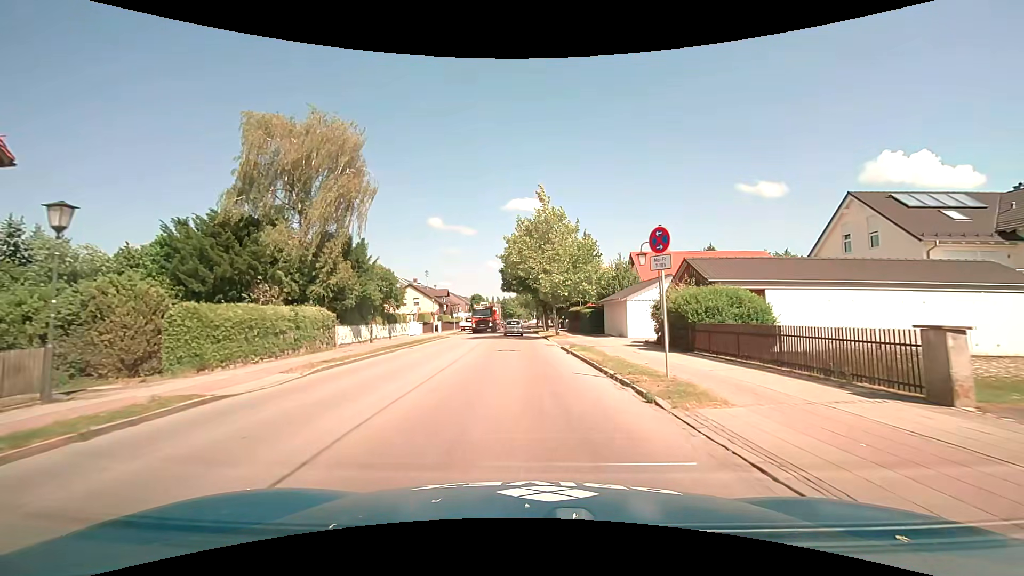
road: secondary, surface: asphalt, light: Day
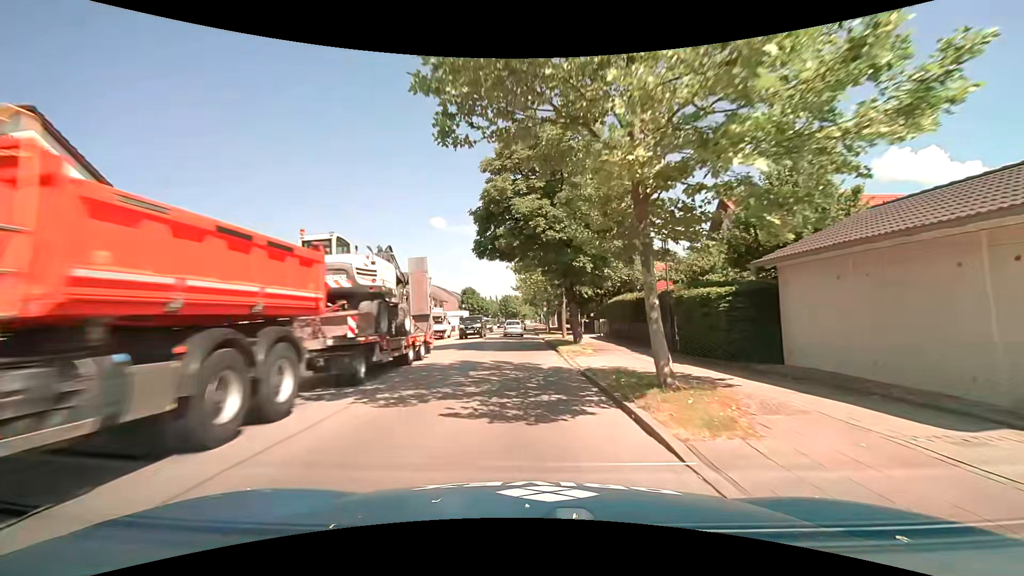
(0.0, +28.1) m; 0°
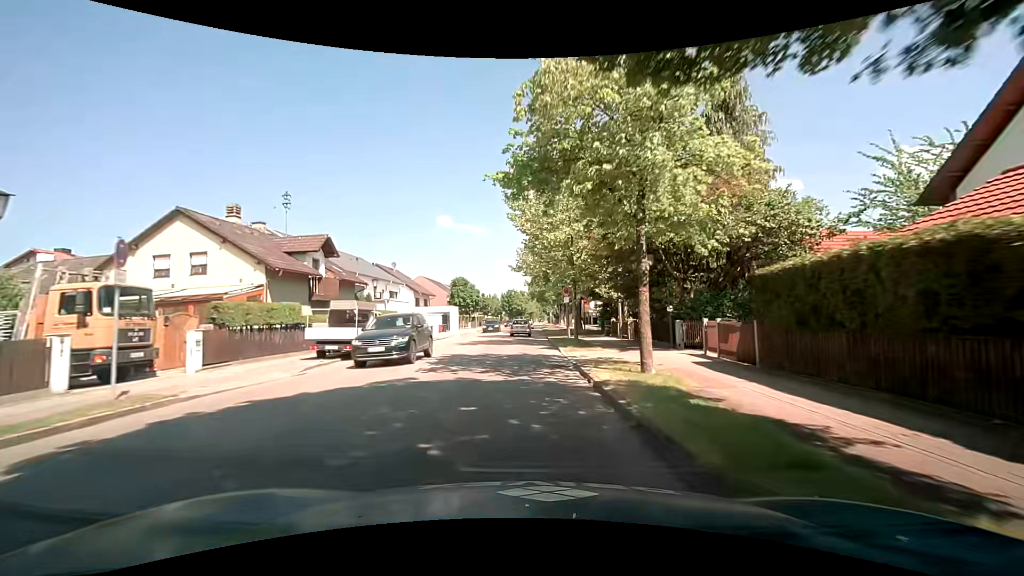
(-0.3, +21.7) m; -1°
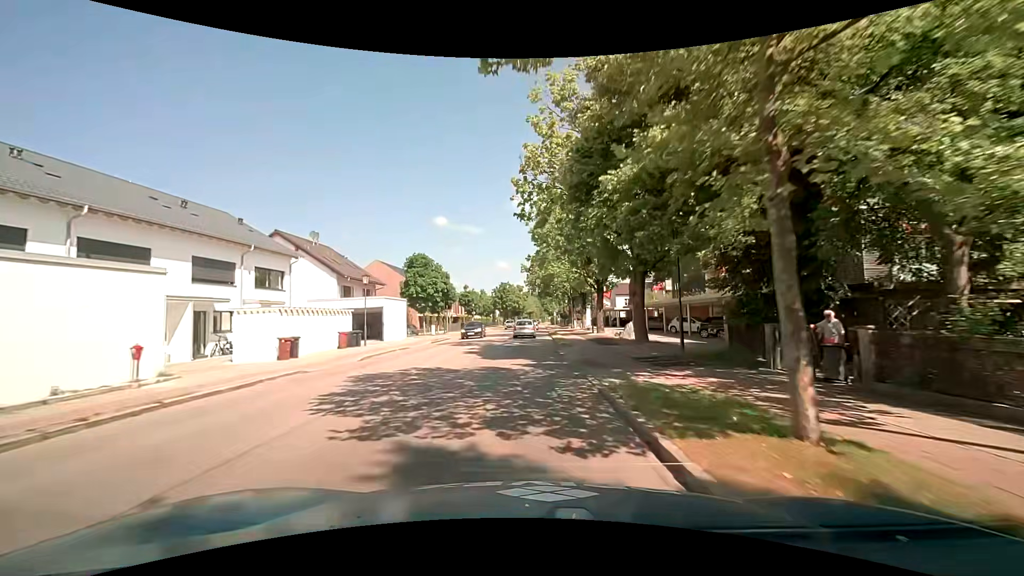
(0.0, +30.0) m; 0°
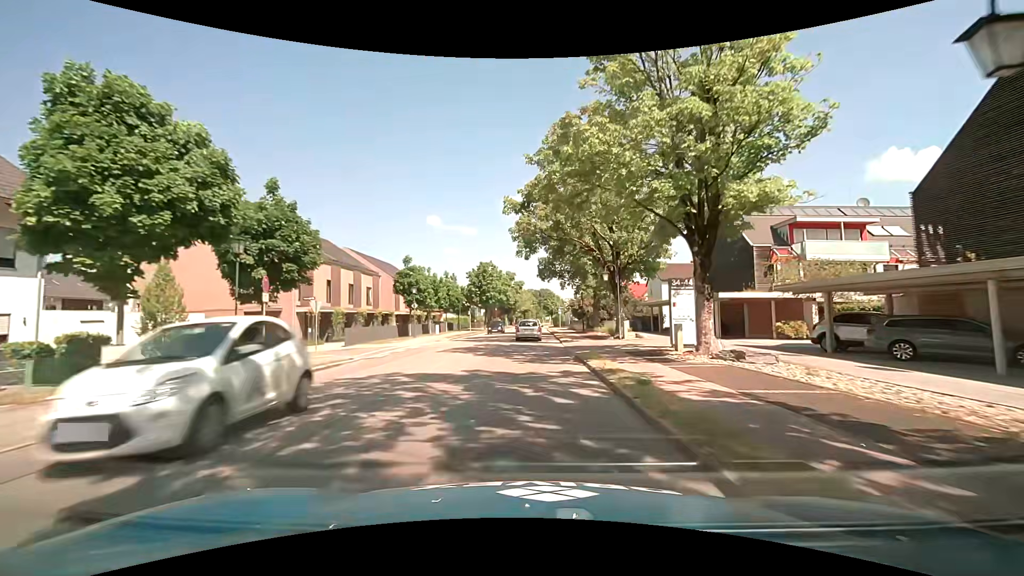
(0.0, +38.5) m; 0°
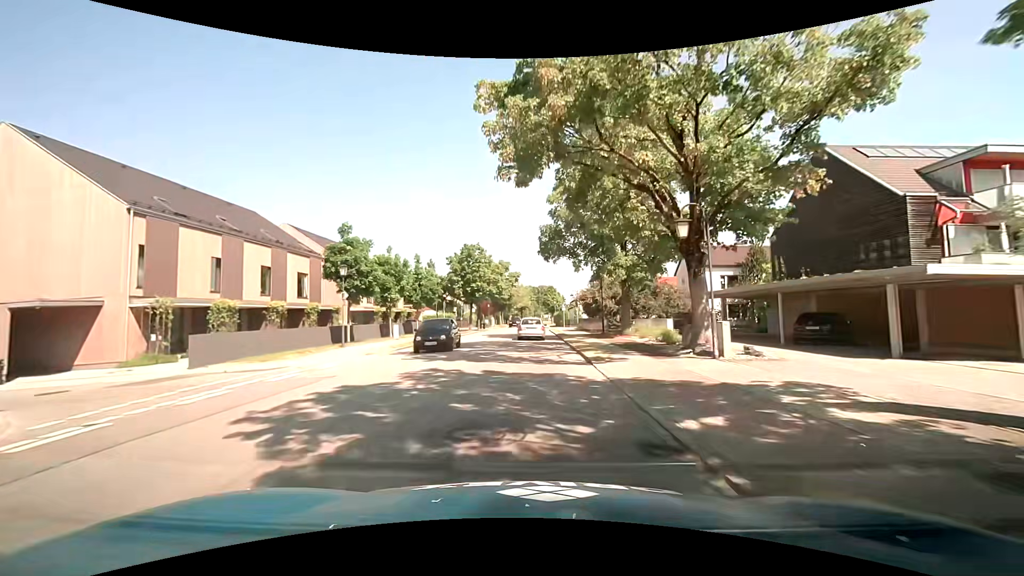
(+0.1, +15.4) m; 0°
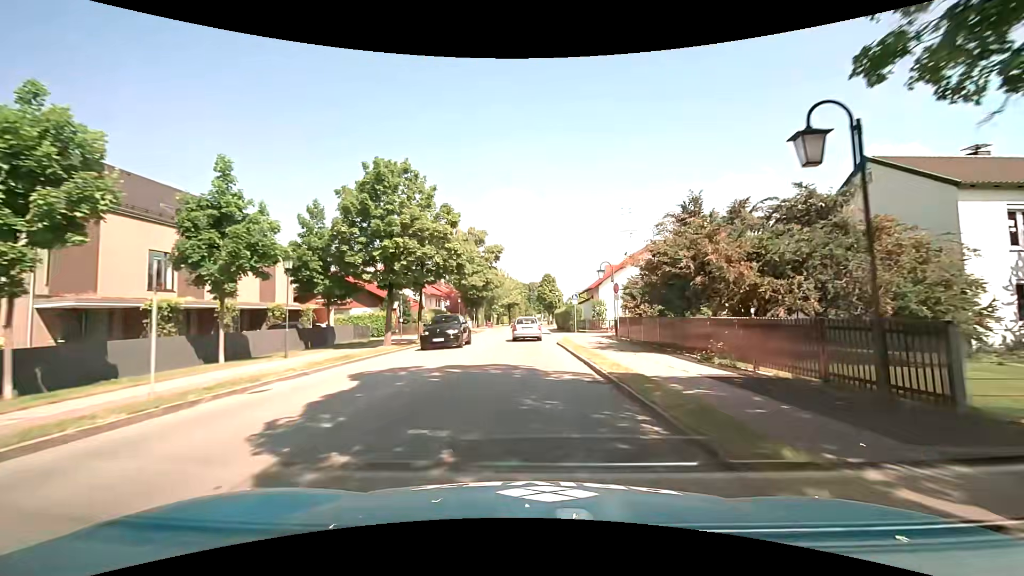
(+0.3, +29.7) m; +1°
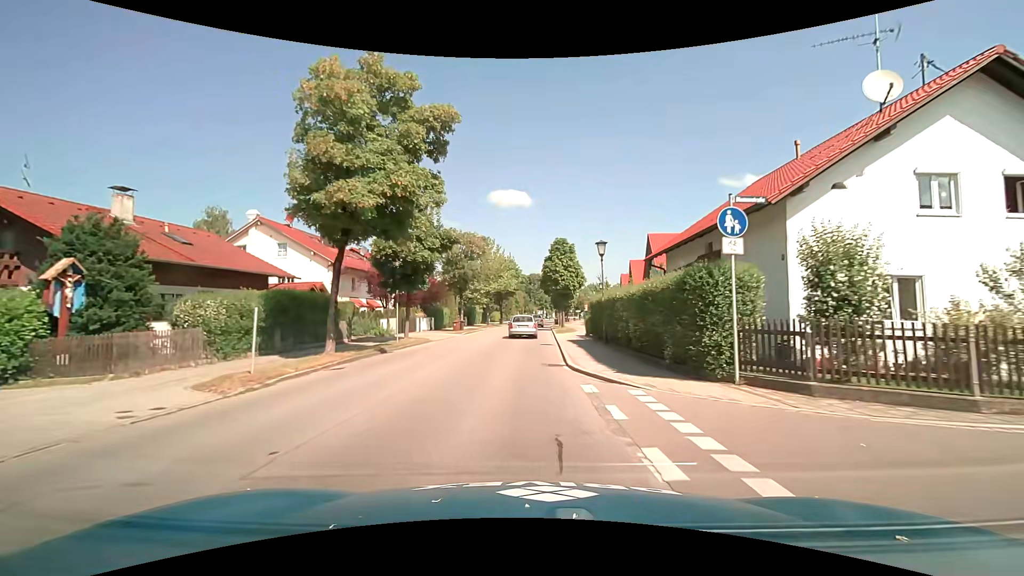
(+0.1, +33.8) m; +1°
(0, +10) (0, +20) (-1, +30) (-1, +40) (0, +50) (0, +60) (0, +70) (+1, +80) (+2, +90) (+3, +100) m
